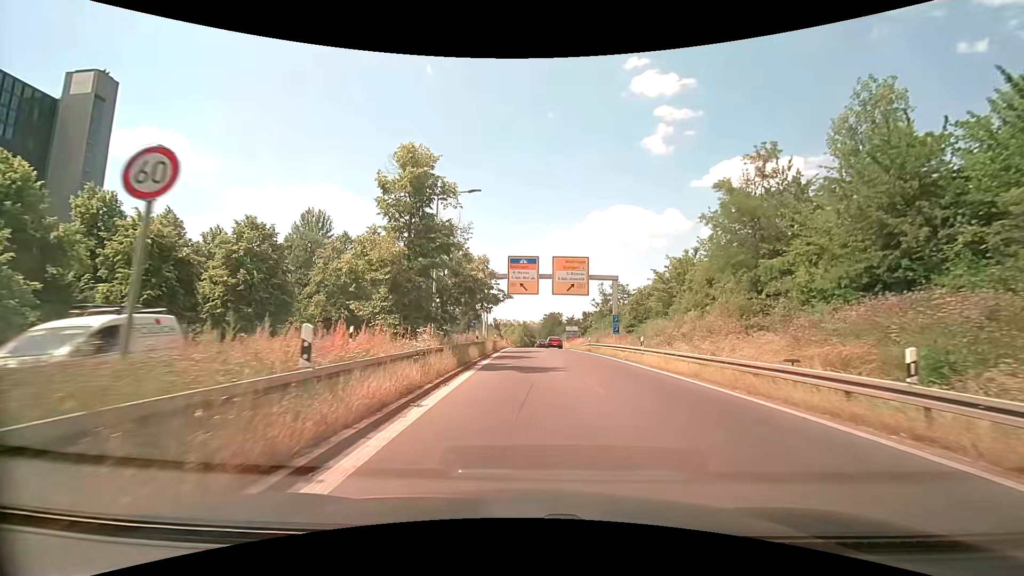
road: trunk_link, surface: asphalt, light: Day
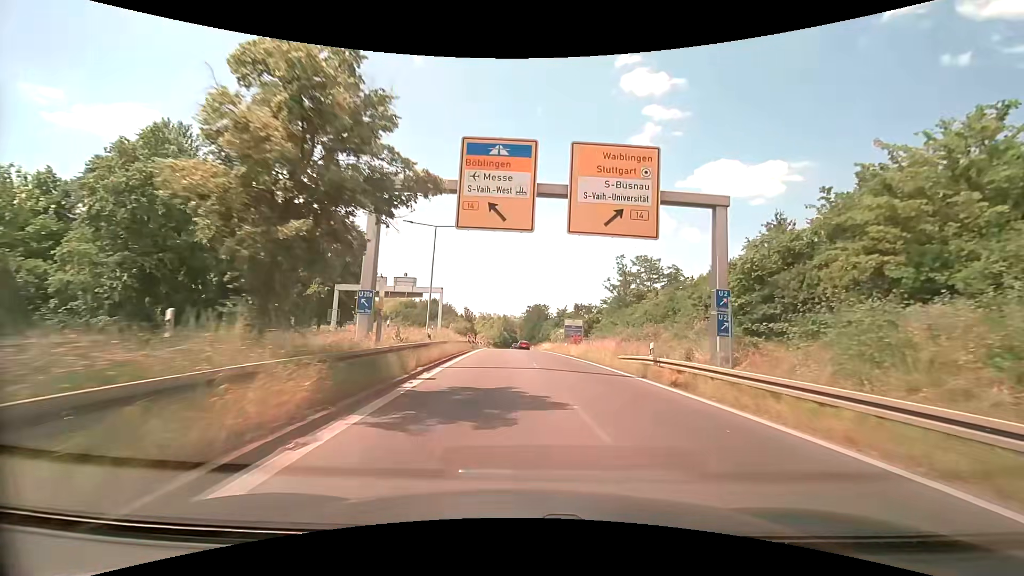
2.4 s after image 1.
(+0.2, +28.8) m; +2°
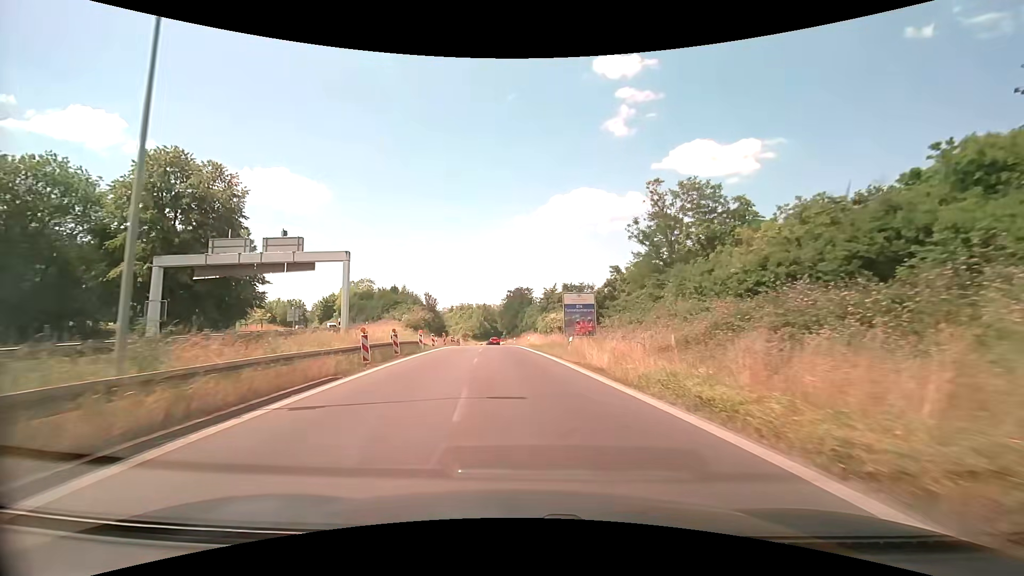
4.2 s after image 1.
(+0.7, +23.3) m; +2°
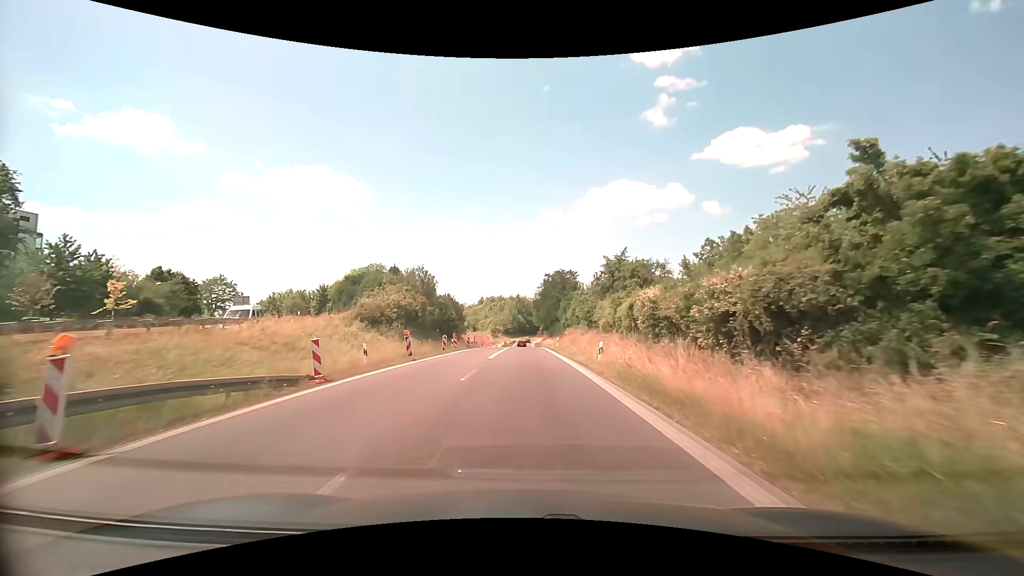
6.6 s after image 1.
(-1.1, +30.4) m; -4°
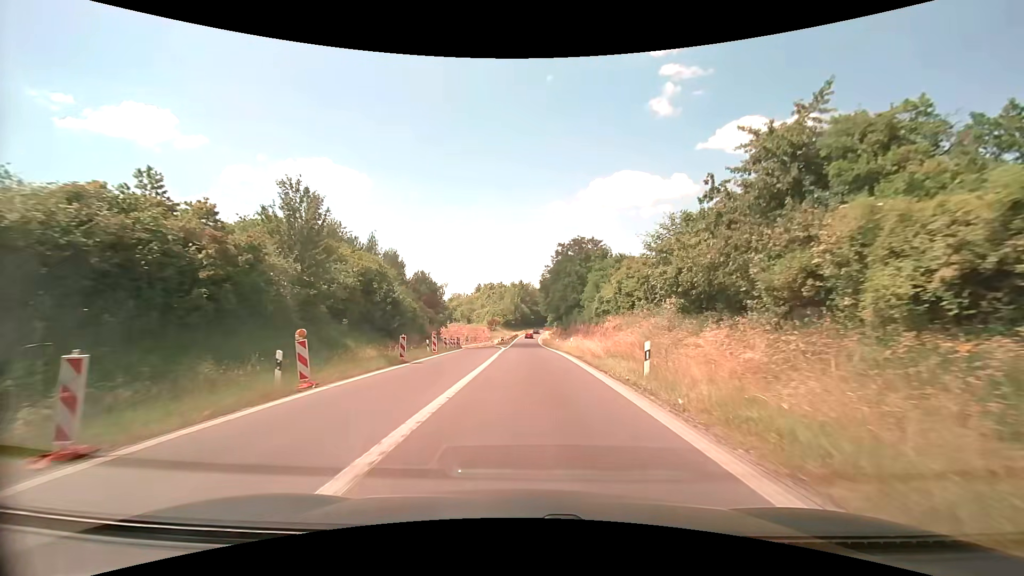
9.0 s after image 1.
(-0.1, +31.0) m; 0°
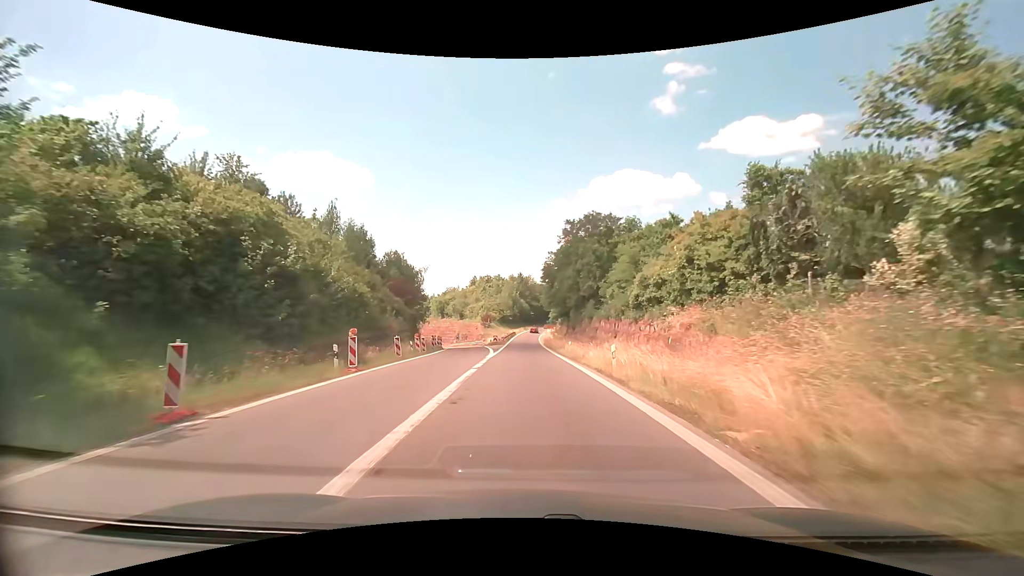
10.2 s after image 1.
(0.0, +16.0) m; 0°
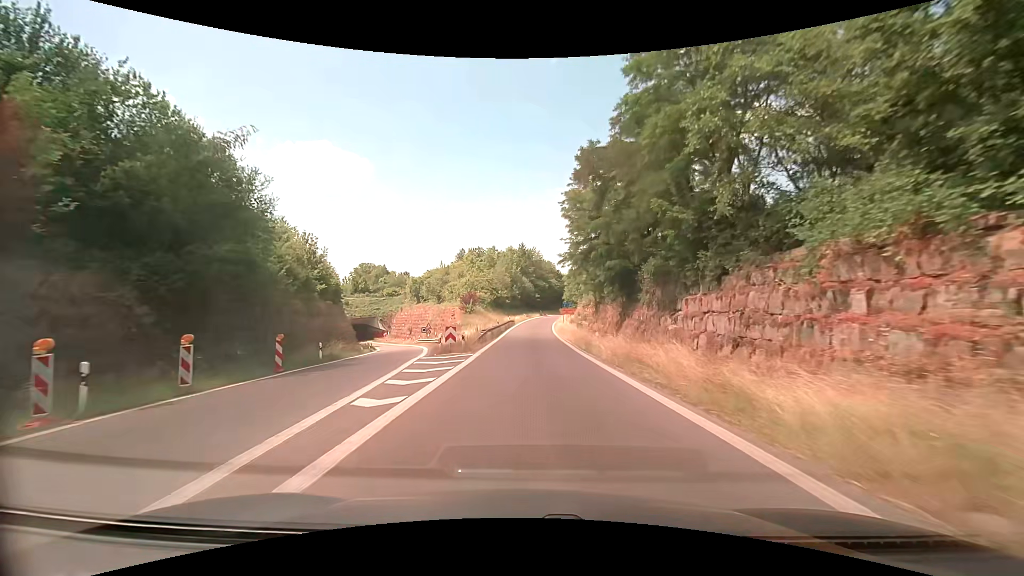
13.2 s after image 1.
(-0.1, +41.6) m; 0°
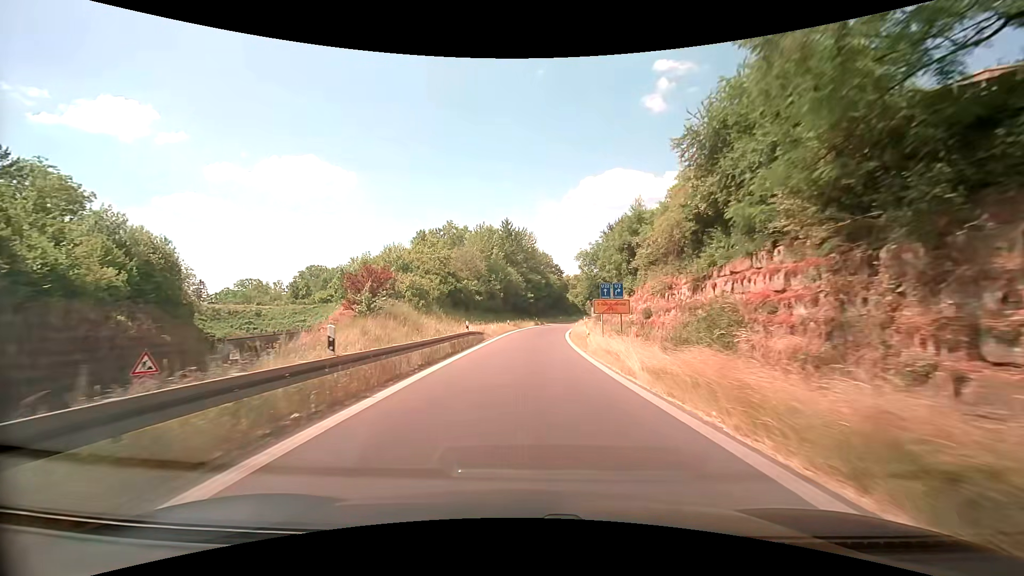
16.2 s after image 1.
(+0.7, +42.5) m; +1°
(0, +10) (0, +20) (0, +30) (+1, +40) (+2, +50) (+3, +60) (+4, +70) (+6, +80) (+8, +89) (+11, +99) m
